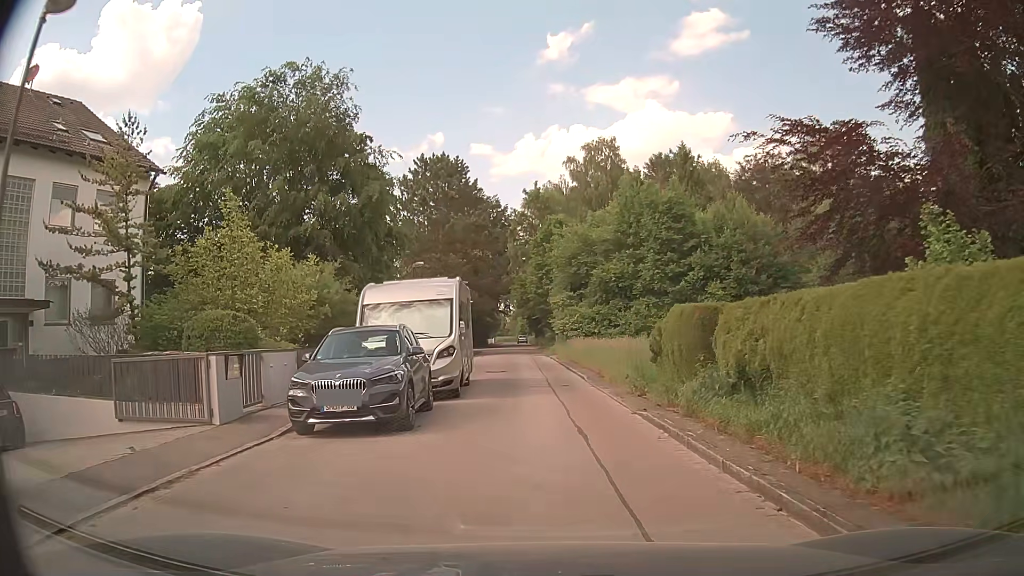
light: Day
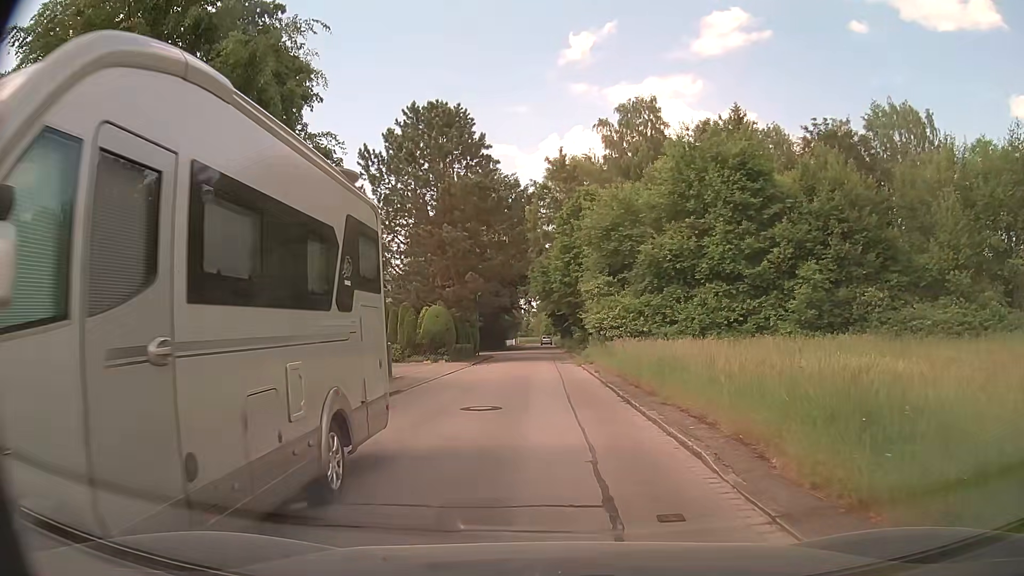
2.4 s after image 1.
(-0.1, +13.7) m; -2°
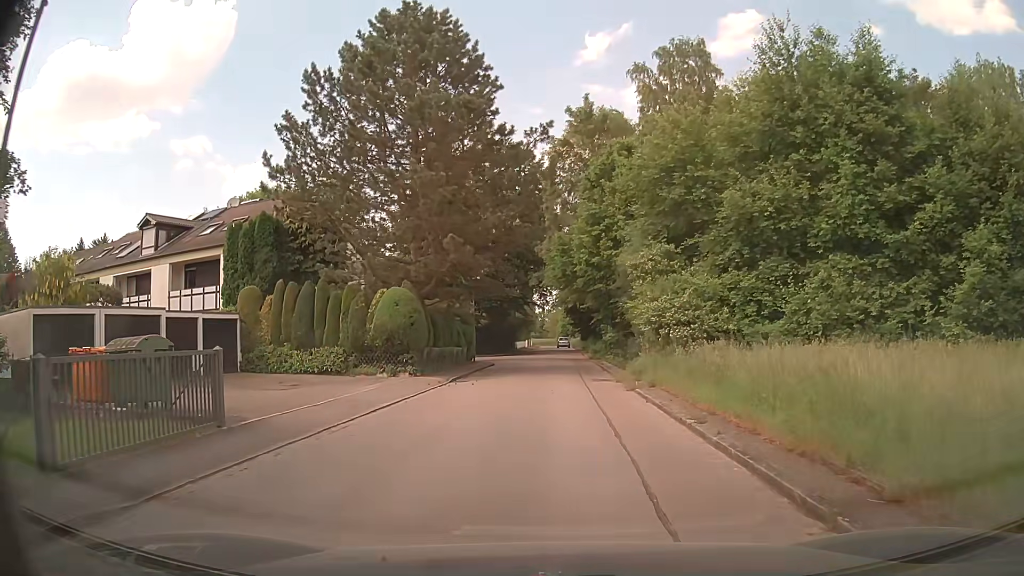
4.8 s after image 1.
(-0.2, +13.8) m; -1°
